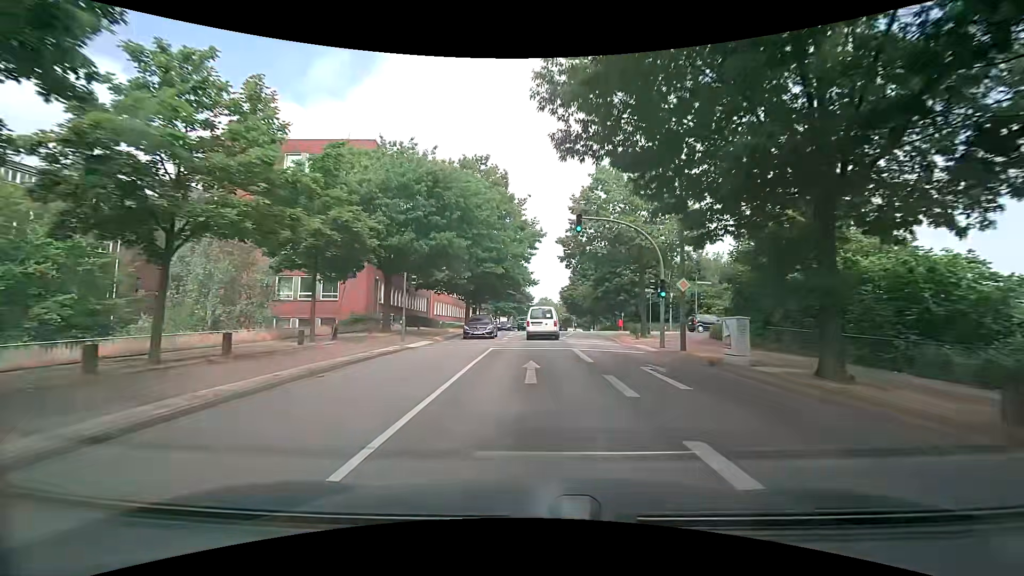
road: secondary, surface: asphalt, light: Day
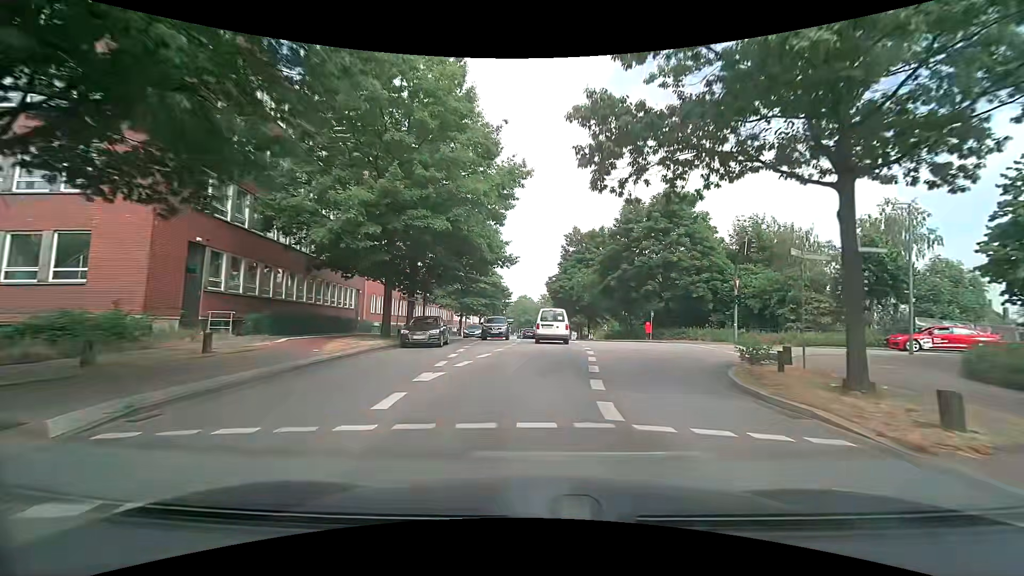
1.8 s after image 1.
(0.0, +22.1) m; +2°
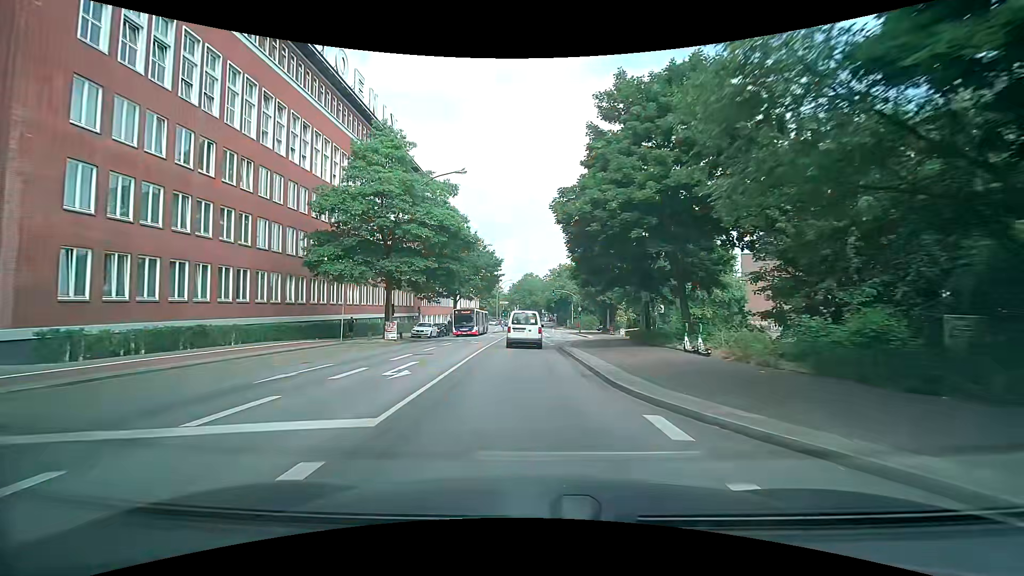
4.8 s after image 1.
(+1.1, +36.7) m; -2°
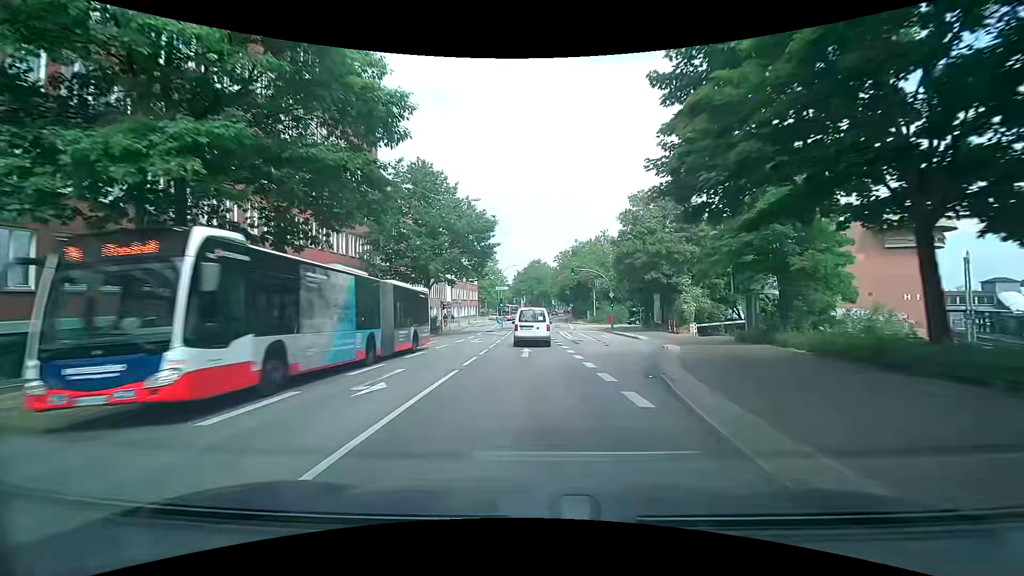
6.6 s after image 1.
(-0.2, +22.8) m; -1°
